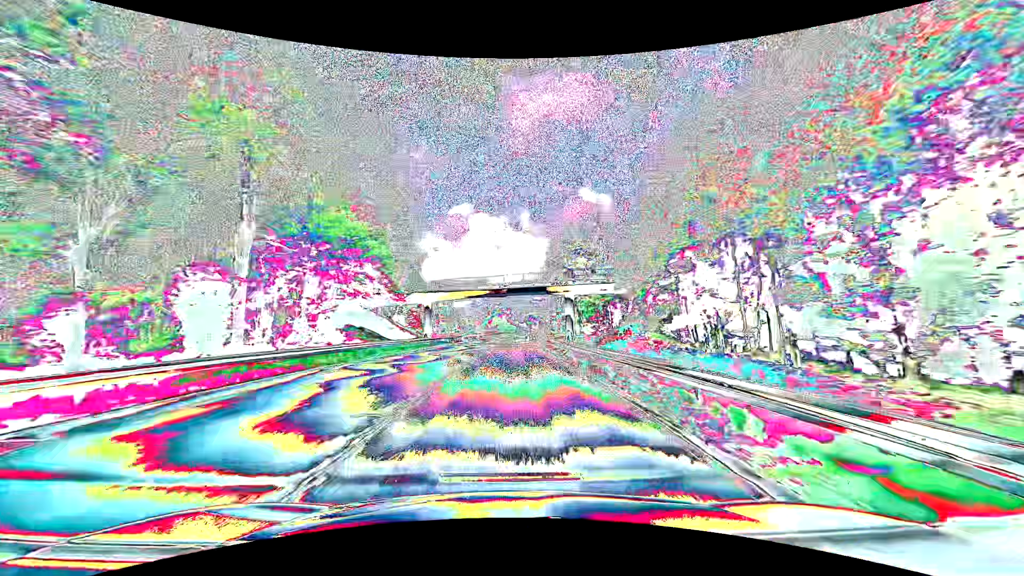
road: primary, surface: asphalt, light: Day
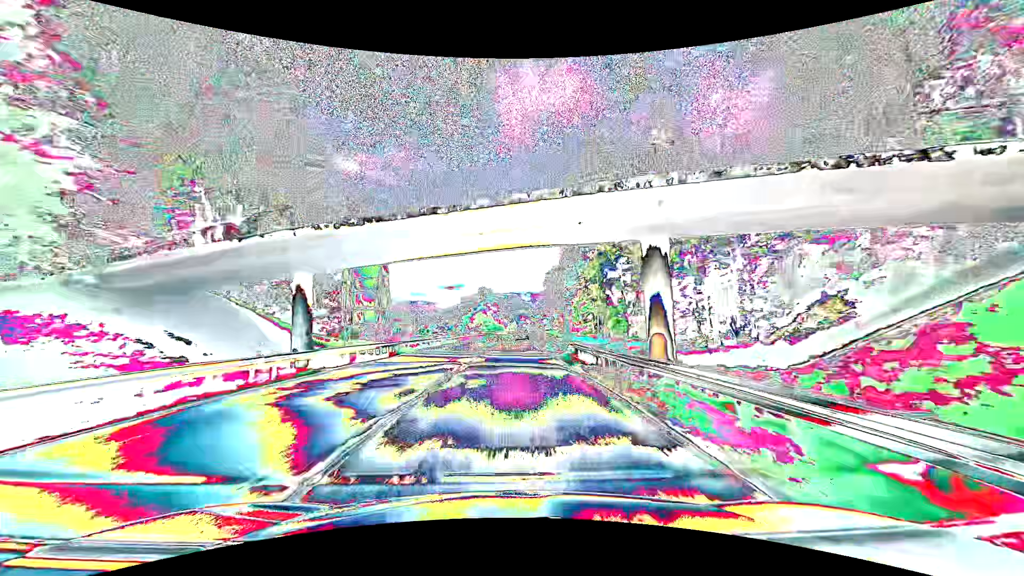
(+0.5, +31.2) m; +1°
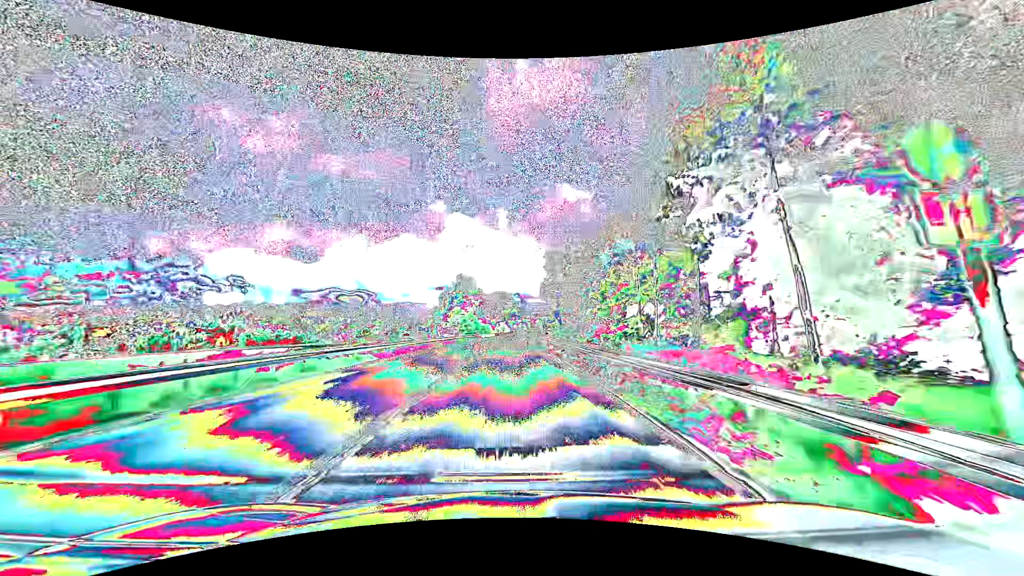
(+0.3, +31.3) m; +1°
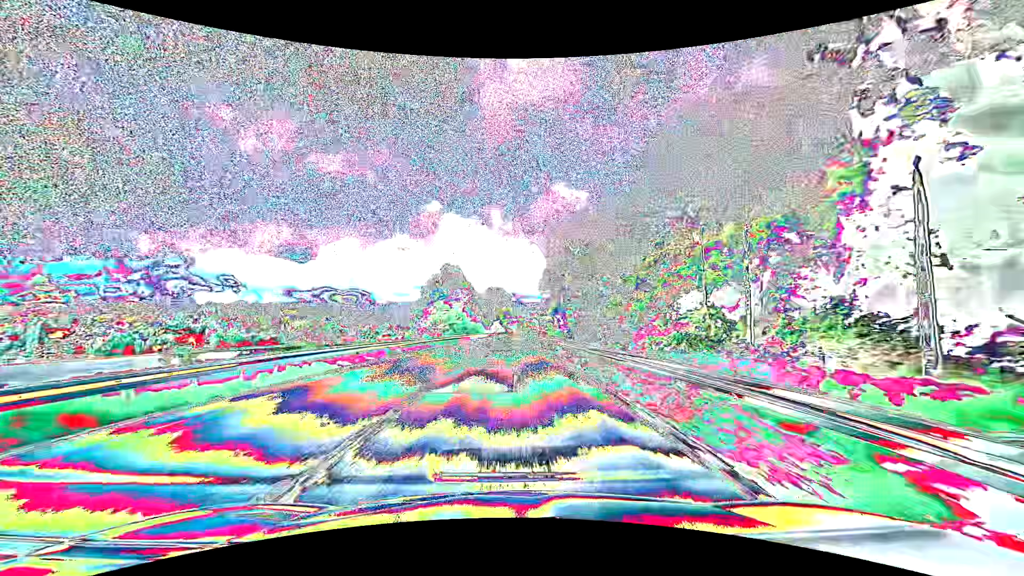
(+0.1, +15.7) m; 0°
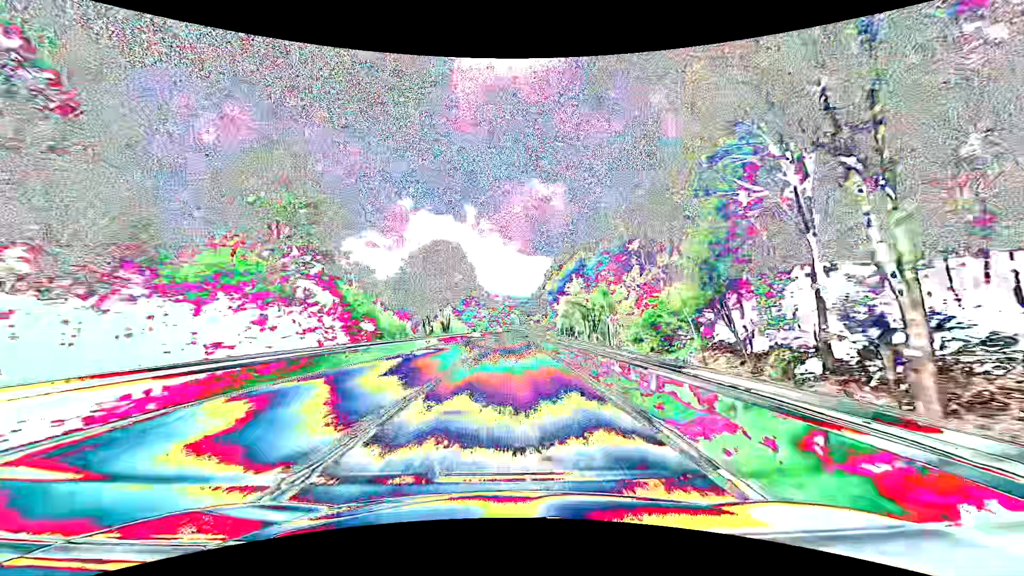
(+2.2, +78.8) m; +3°
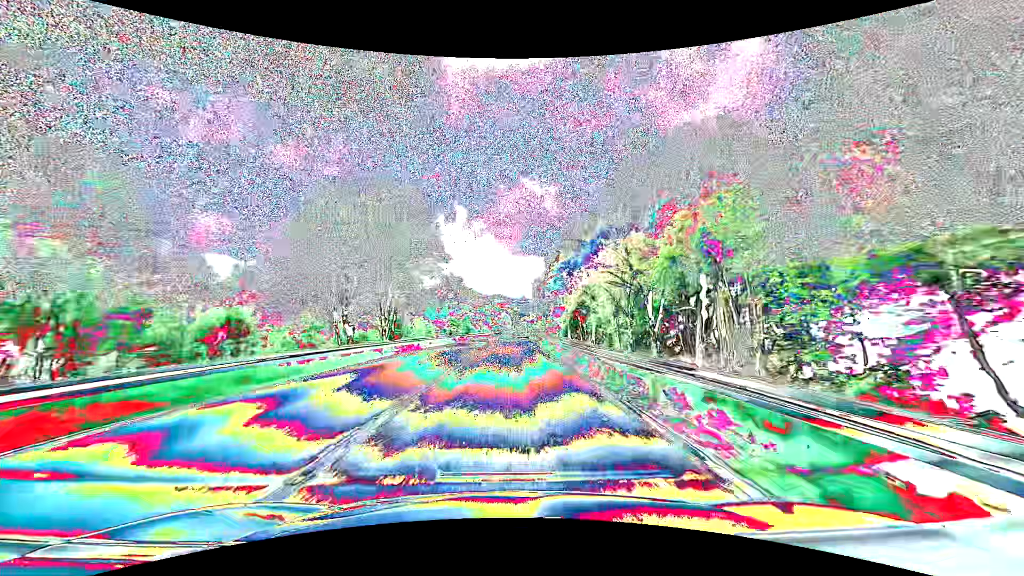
(+0.5, +31.6) m; +1°
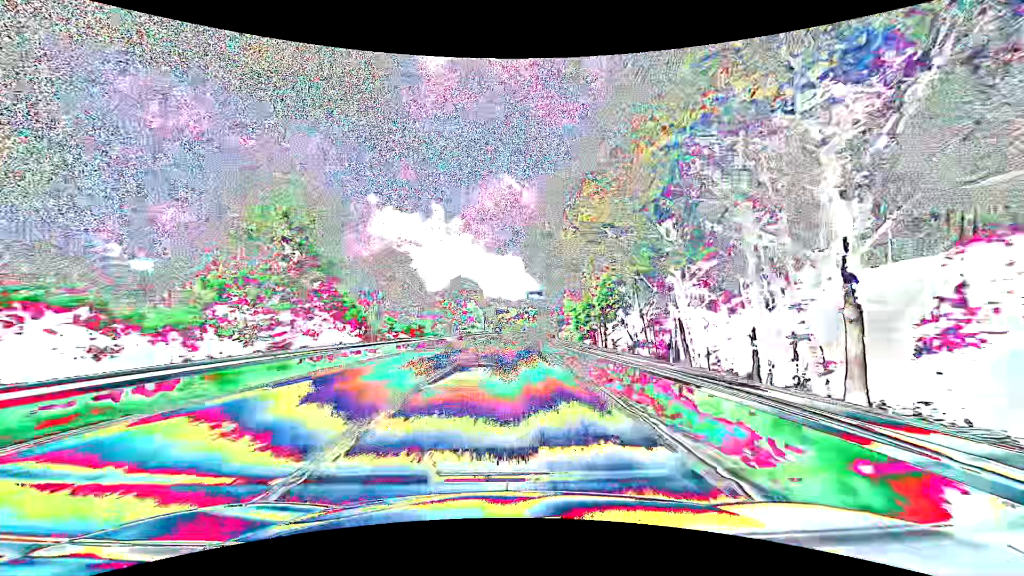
(+1.7, +63.1) m; +3°
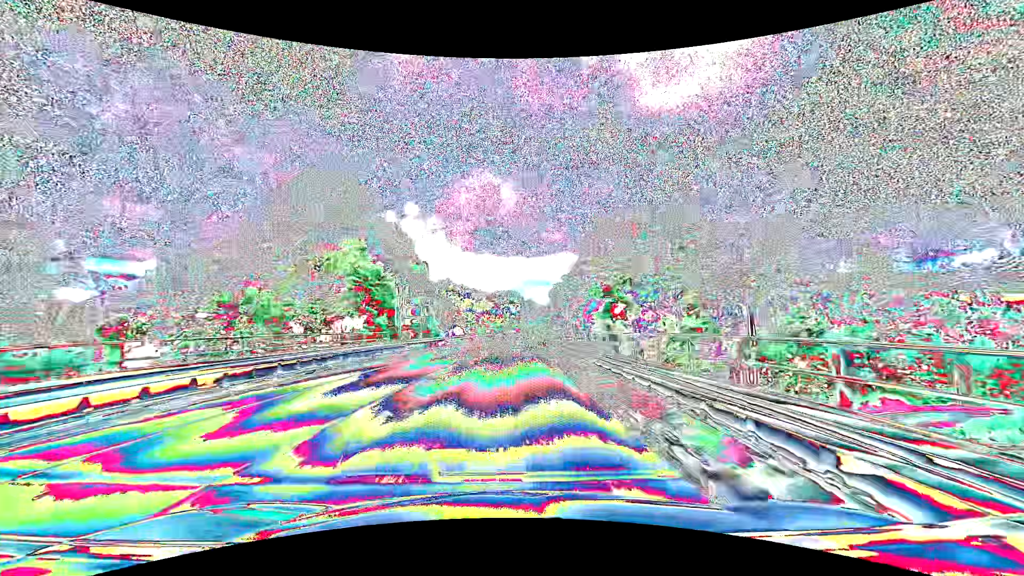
(+1.7, +78.9) m; +3°
(0, +10) (0, +20) (0, +30) (0, +40) (+1, +50) (+1, +60) (+2, +70) (+2, +80) (+3, +90) (+4, +100) m
